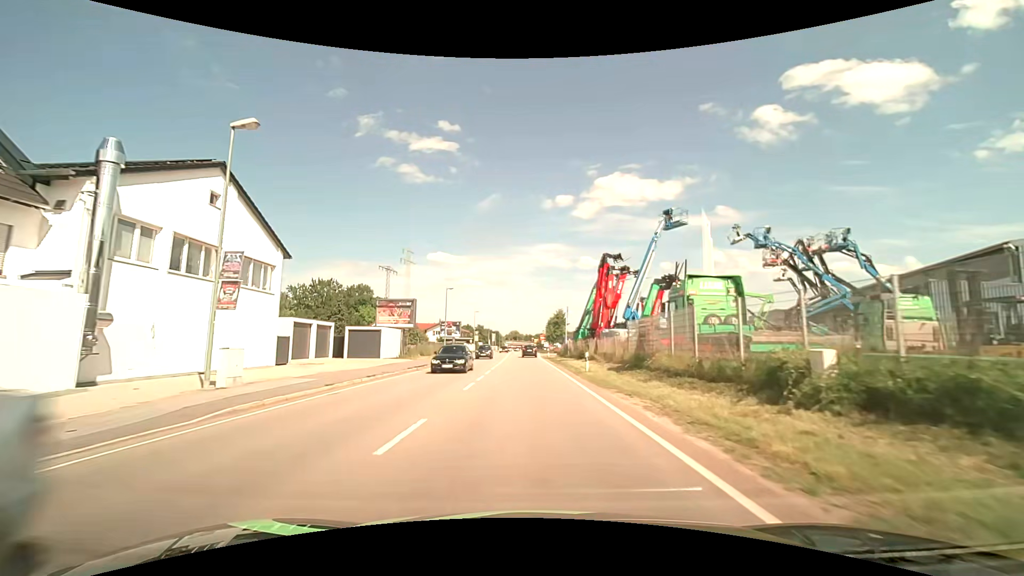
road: primary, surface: asphalt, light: Day
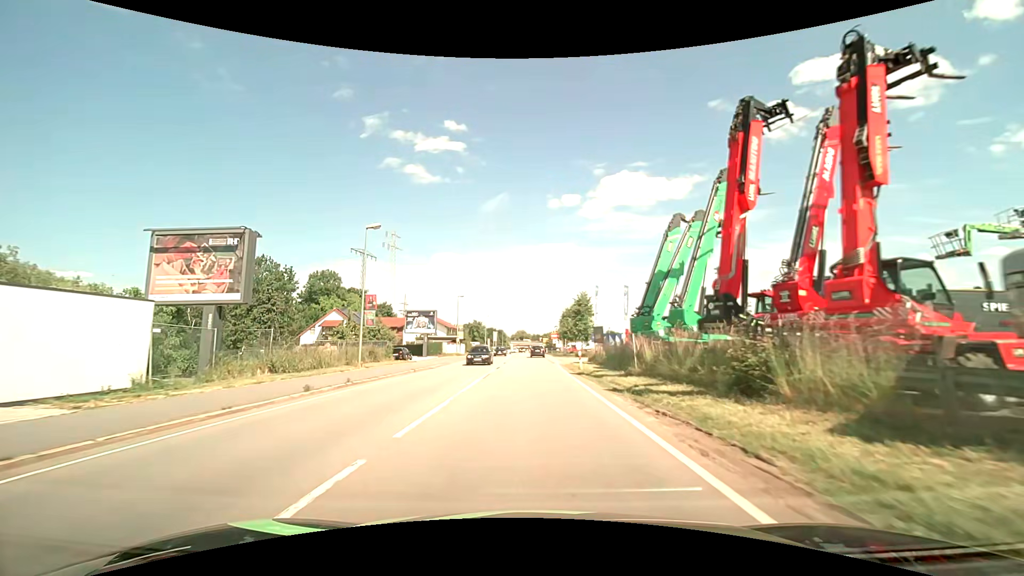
(-0.3, +30.5) m; -1°
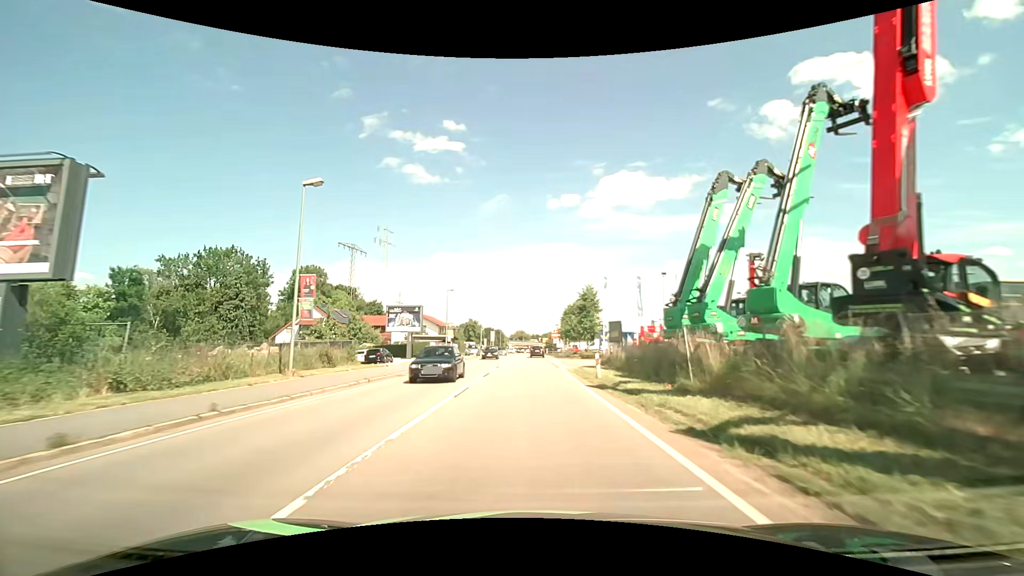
(0.0, +7.6) m; 0°
